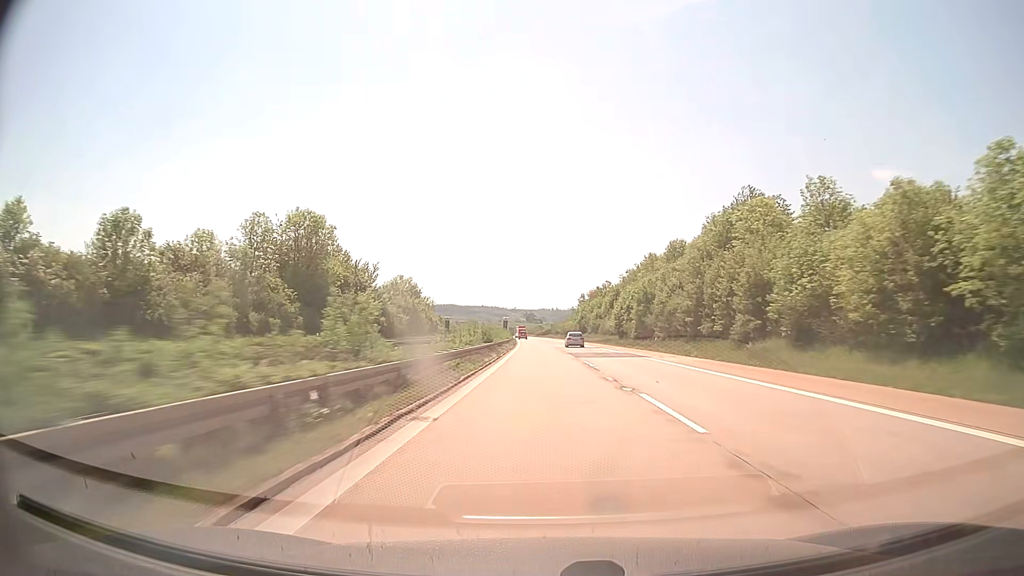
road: motorway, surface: concrete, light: Day
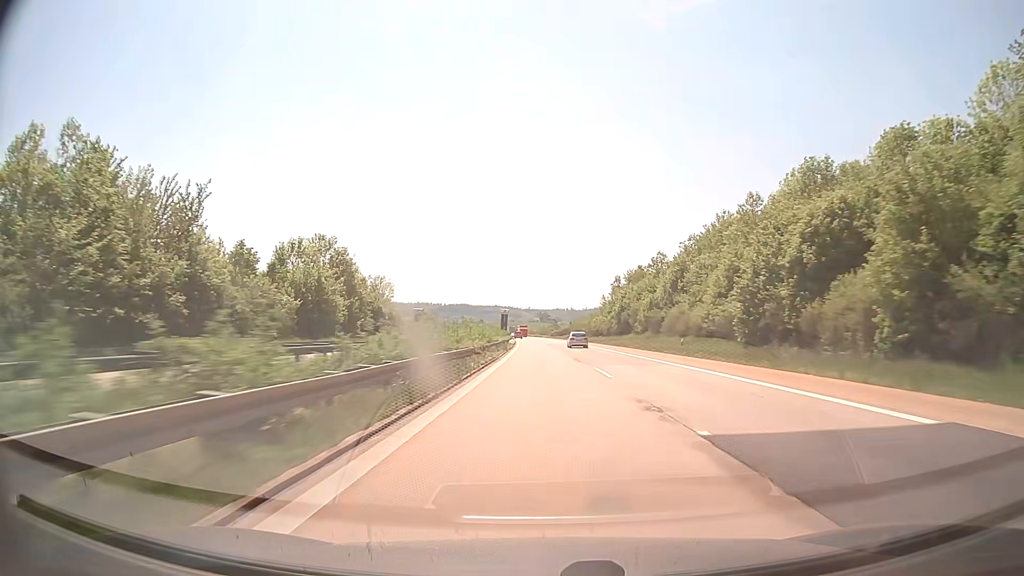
(-0.6, +59.5) m; -1°
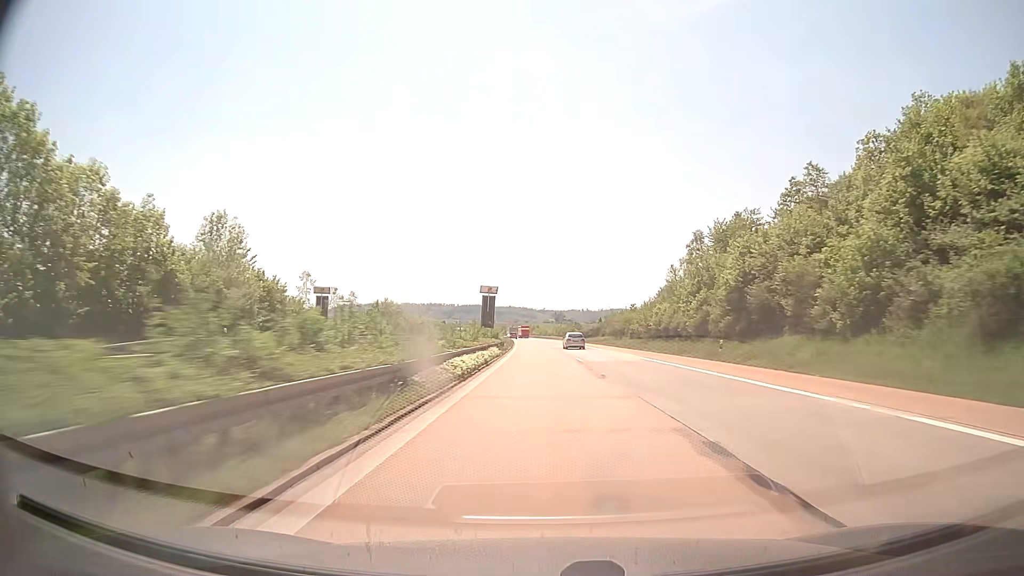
(-0.8, +59.5) m; -1°
(0, +10) (0, +20) (0, +30) (0, +40) (0, +50) (-1, +60) (-1, +70) (-1, +80) (-2, +90) (-2, +100) m
